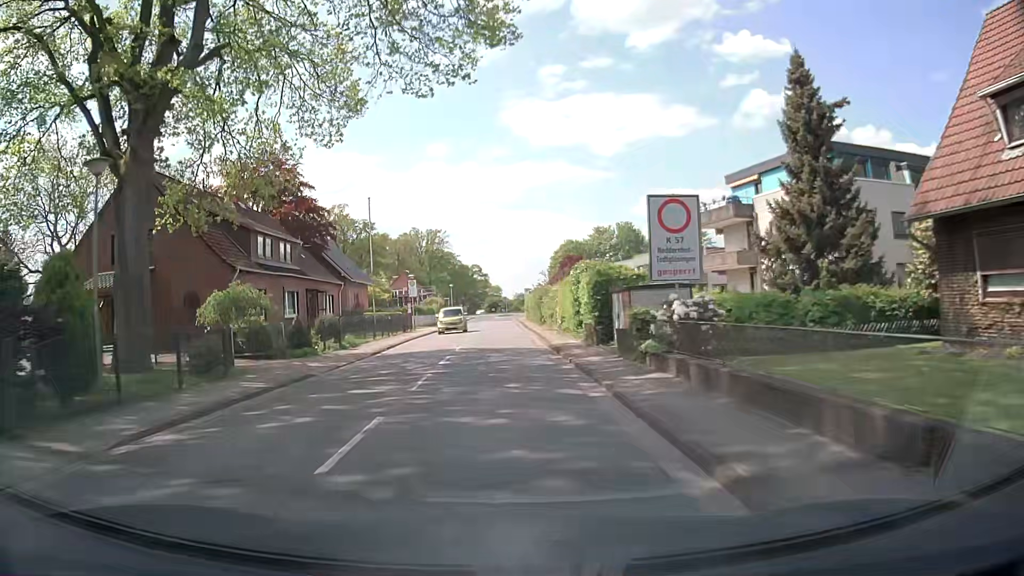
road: tertiary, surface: asphalt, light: Day
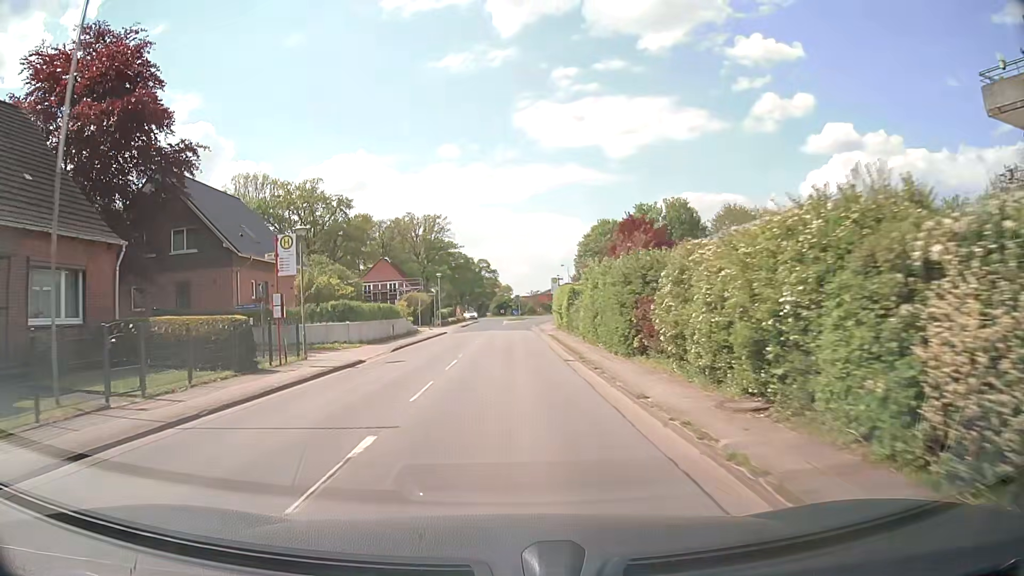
(-0.3, +29.9) m; -1°
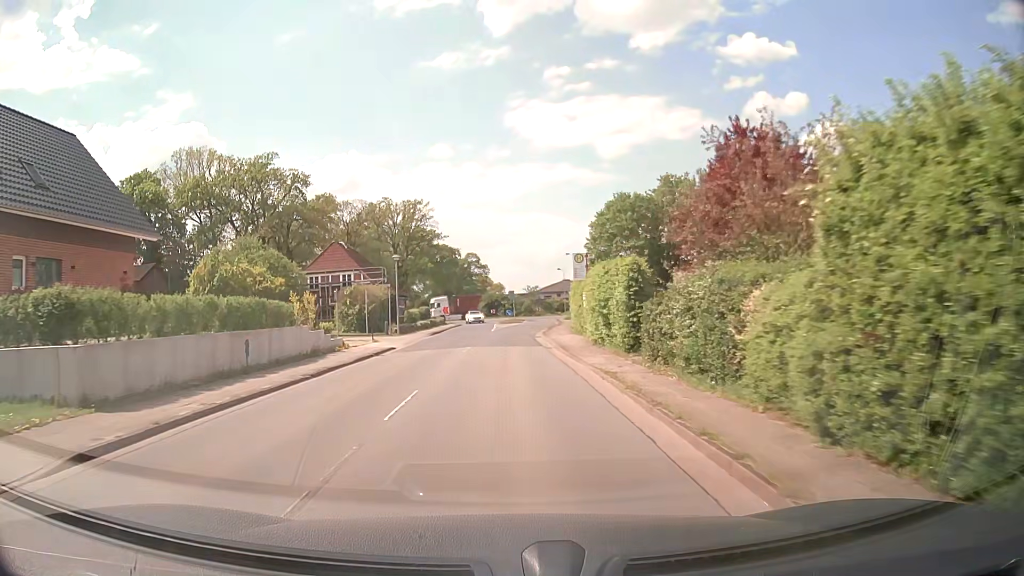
(+0.1, +20.2) m; +1°
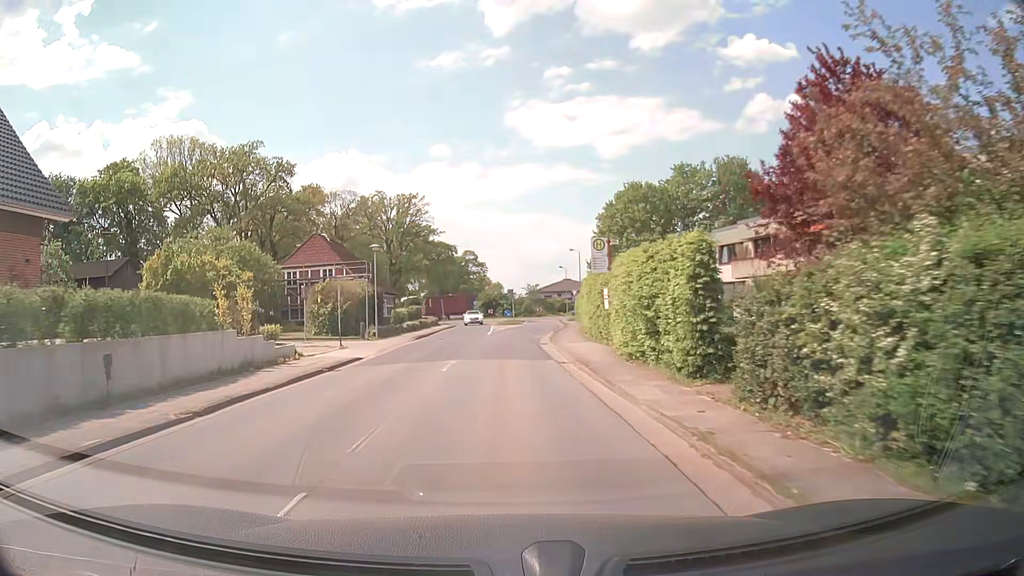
(0.0, +6.3) m; 0°
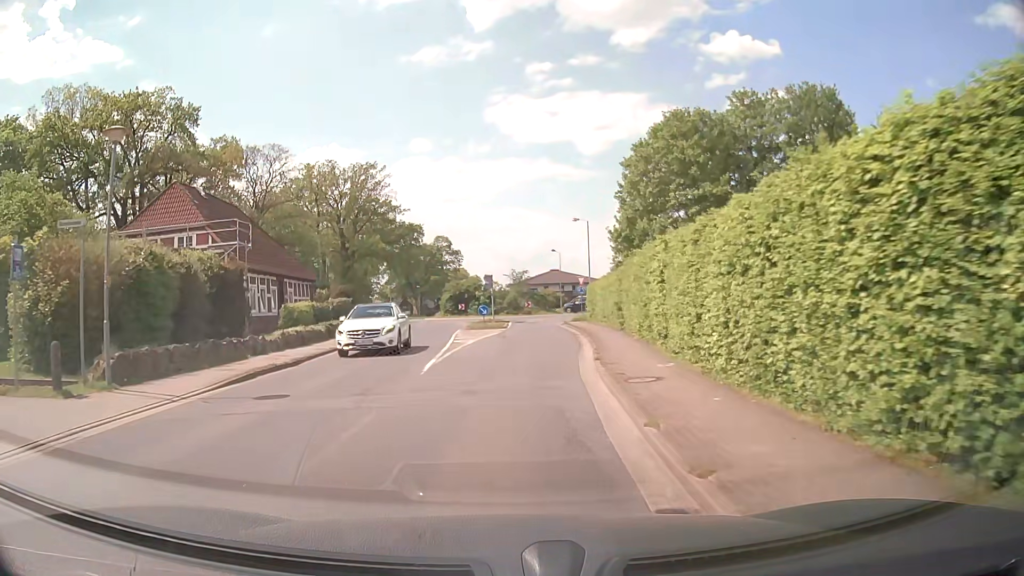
(+0.2, +23.1) m; +2°
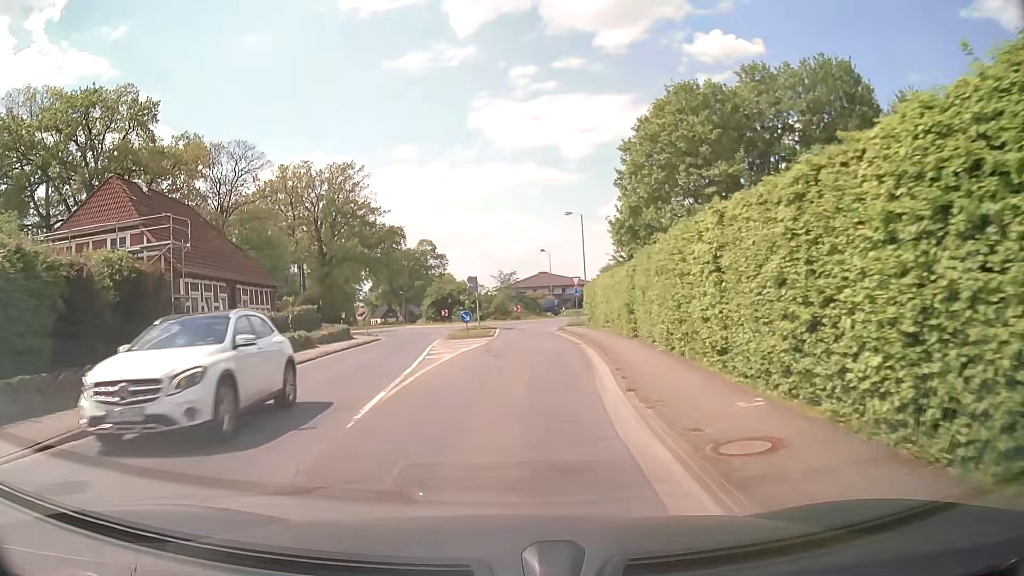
(+0.1, +5.3) m; +1°
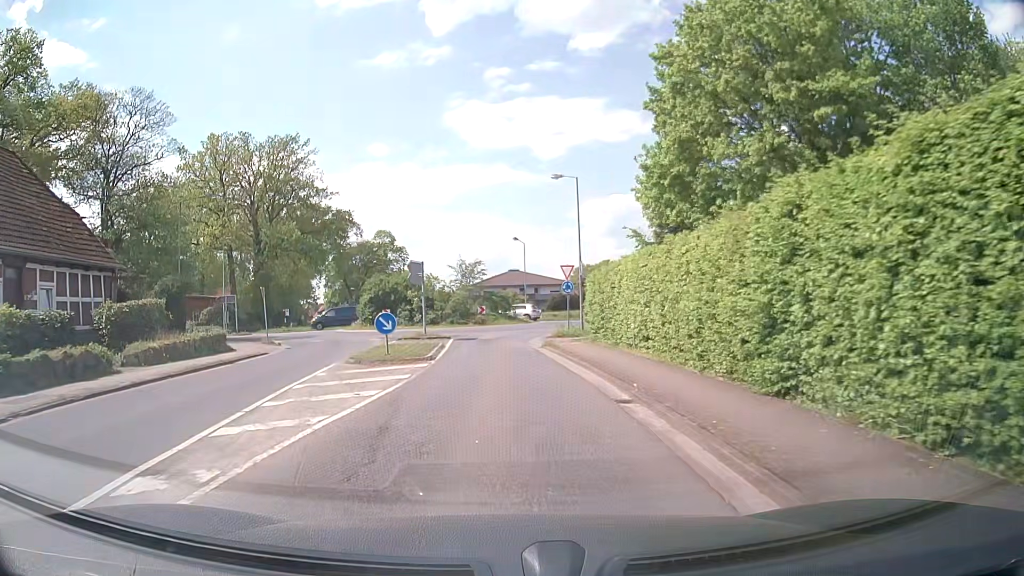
(+0.3, +14.5) m; +3°
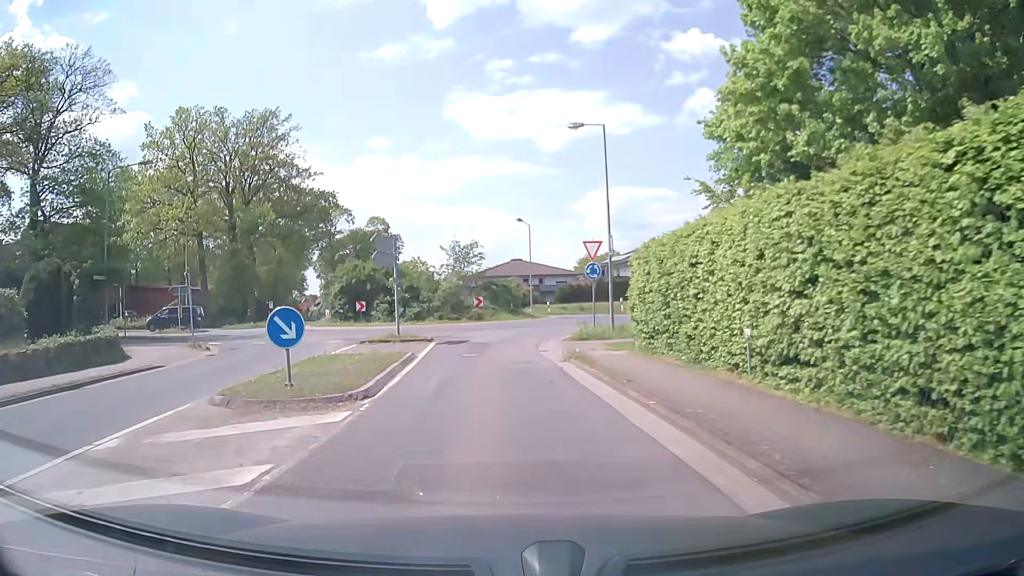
(0.0, +8.5) m; 0°
(0, +10) (0, +20) (+3, +29) (+12, +33) (+22, +33) (+31, +31) (+41, +30) (+51, +28) (+61, +26) (+71, +25) m
